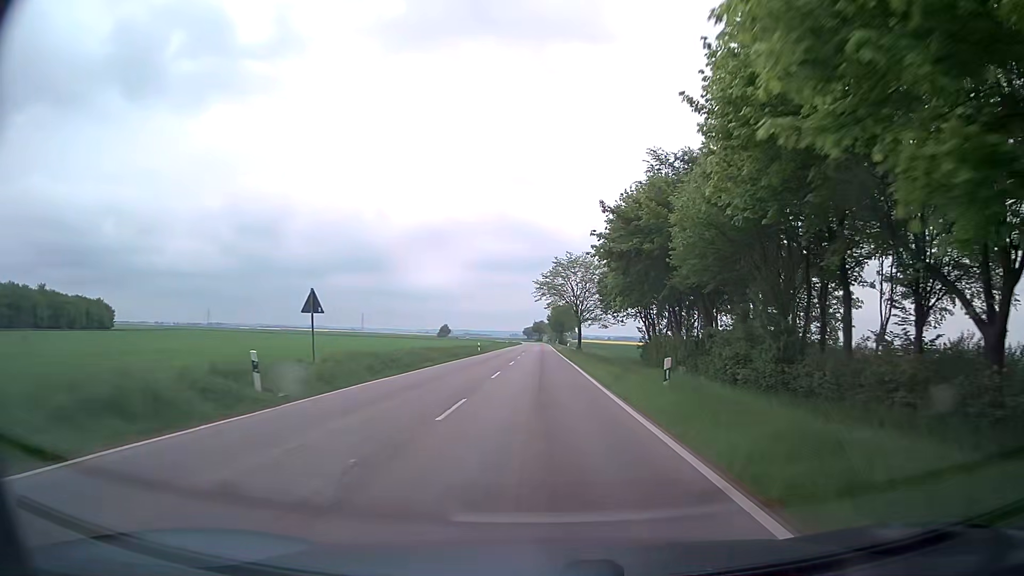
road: tertiary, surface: asphalt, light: Day
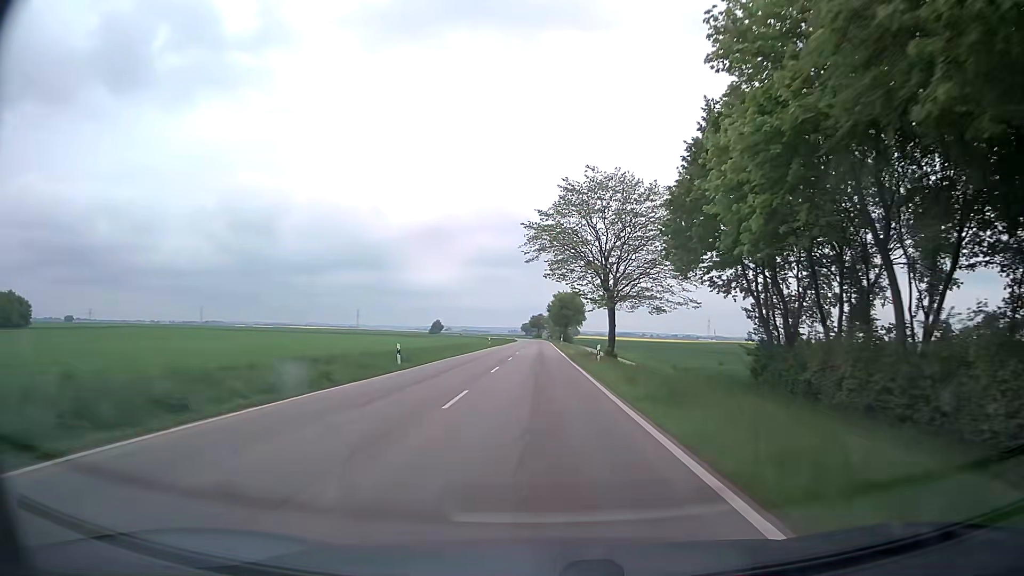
(-0.1, +35.6) m; 0°
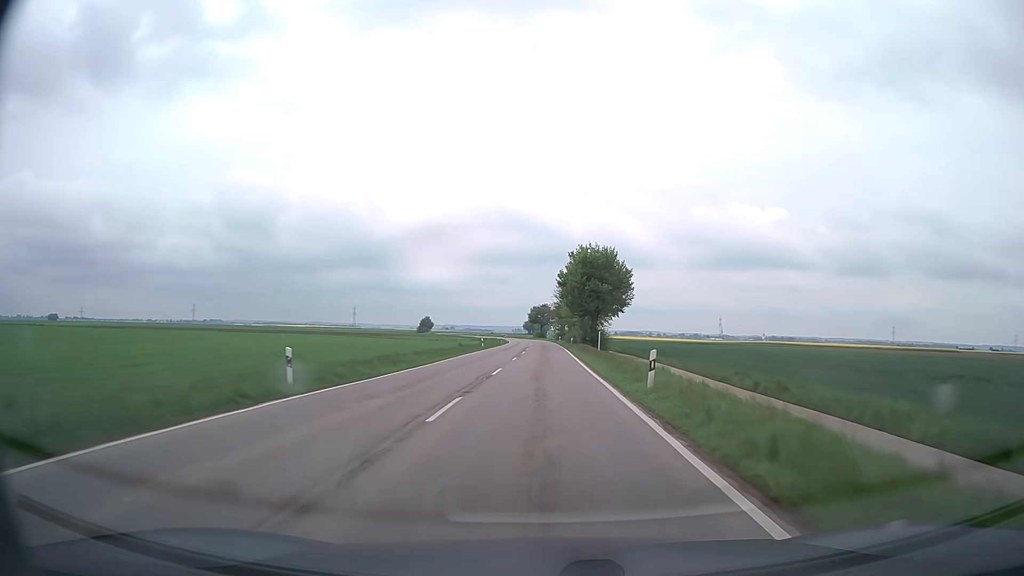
(-0.2, +63.3) m; 0°
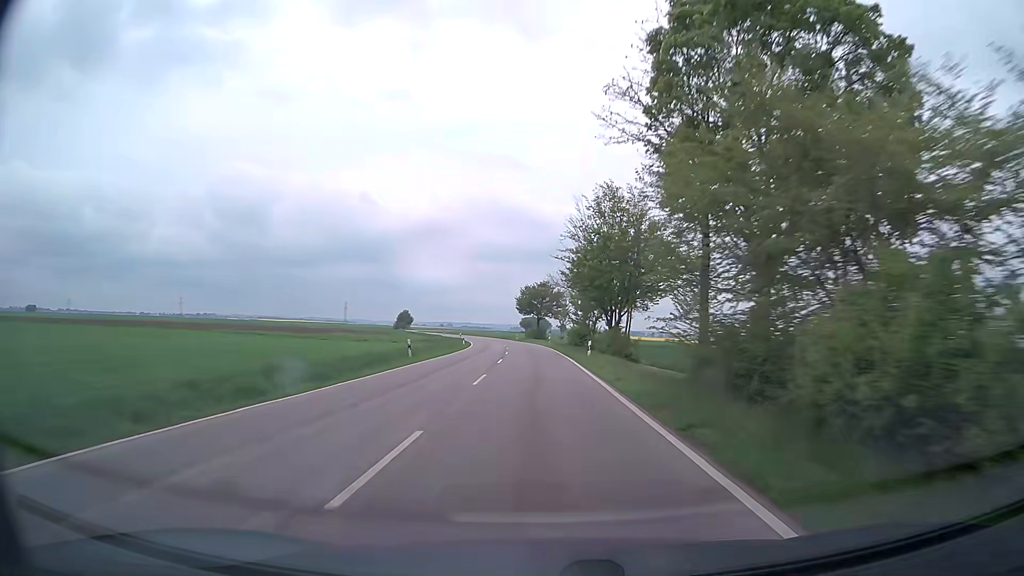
(+0.2, +66.2) m; 0°
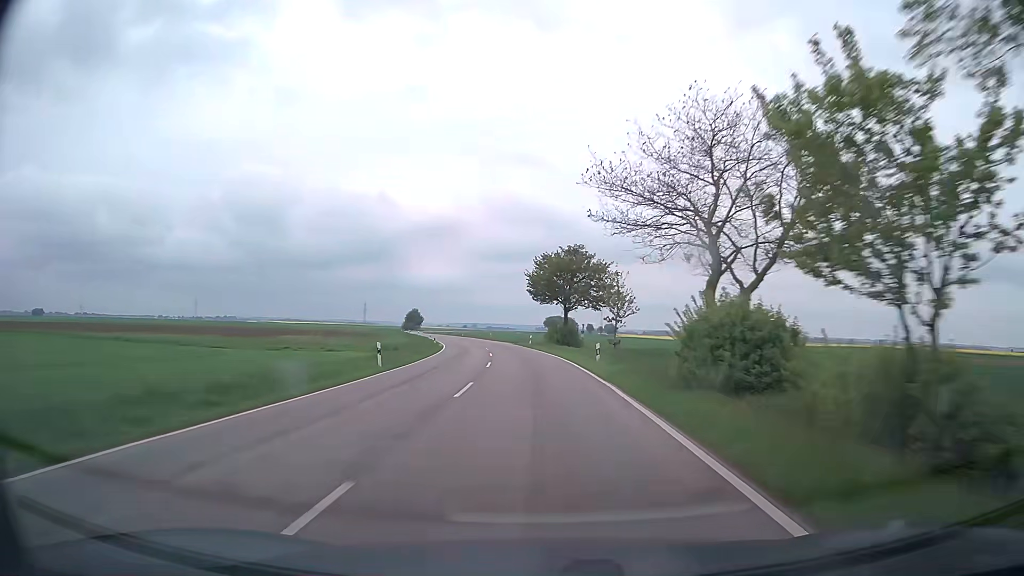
(-0.4, +39.8) m; -2°
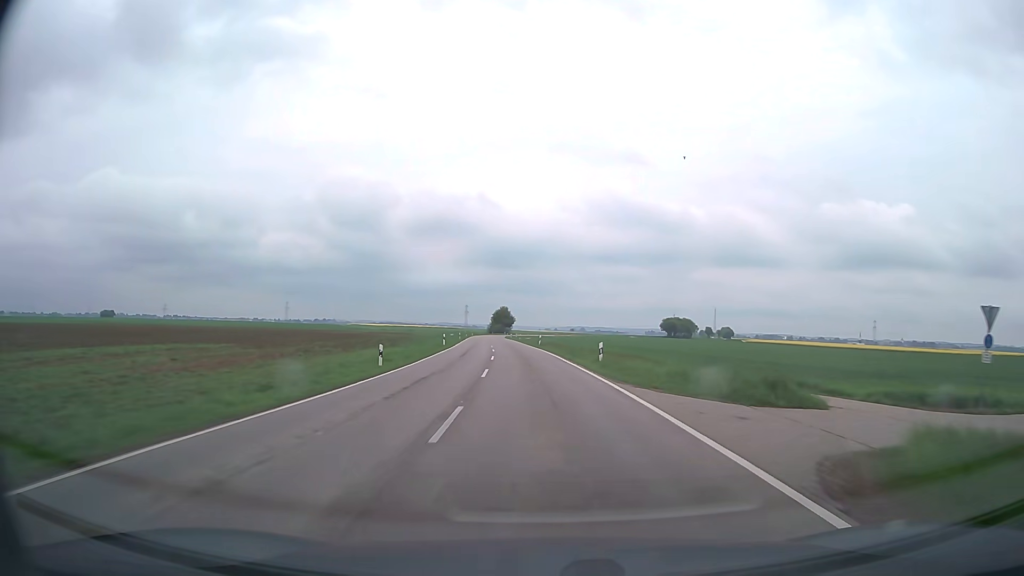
(-4.9, +66.7) m; -9°
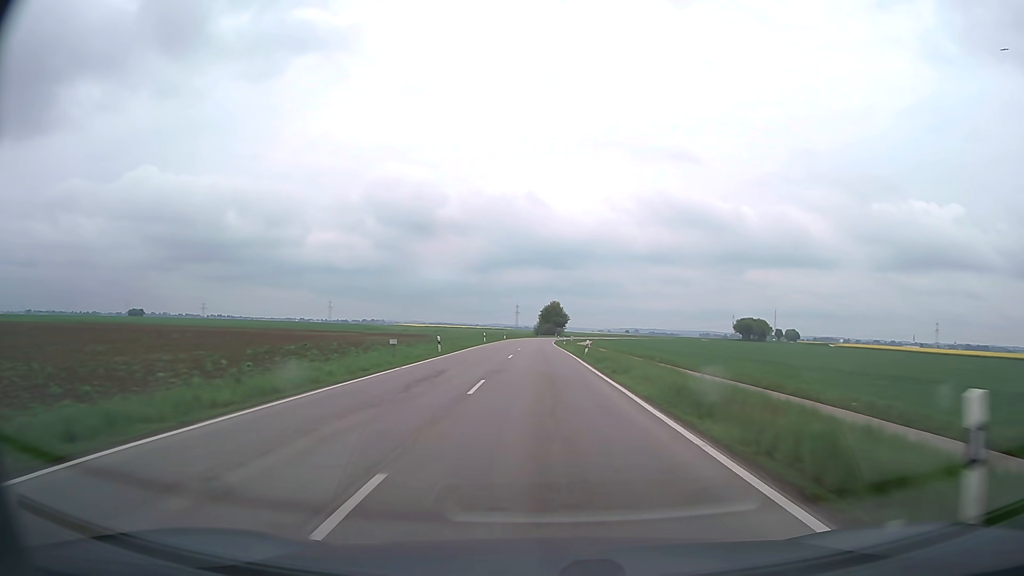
(-2.8, +54.9) m; -5°
